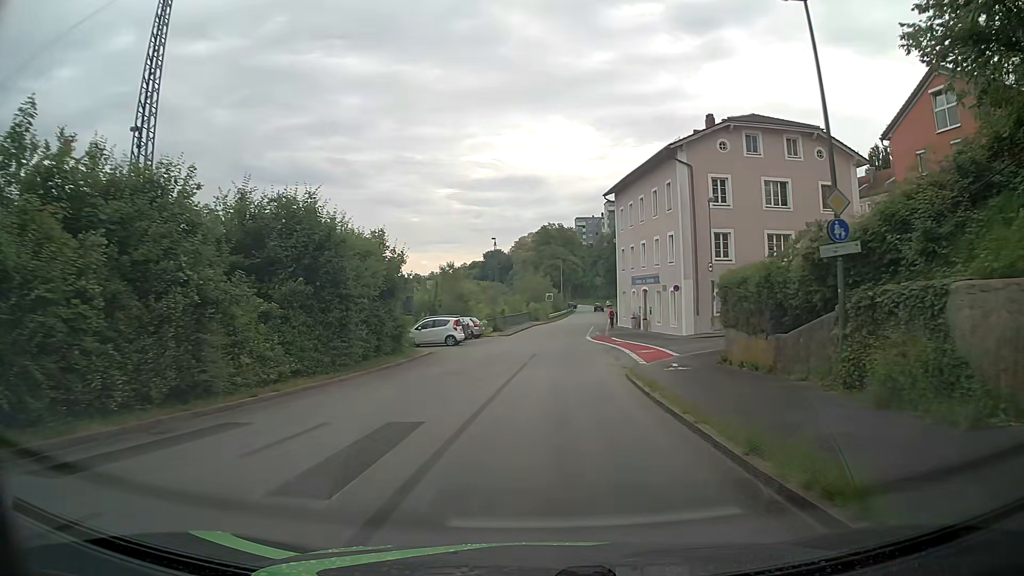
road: residential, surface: asphalt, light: Day
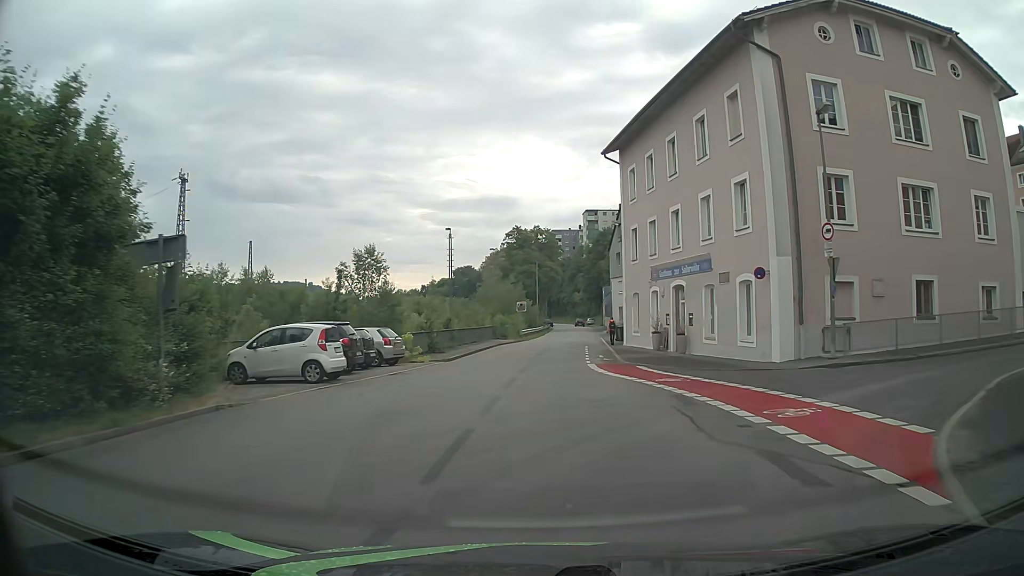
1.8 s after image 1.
(+0.4, +20.1) m; +3°
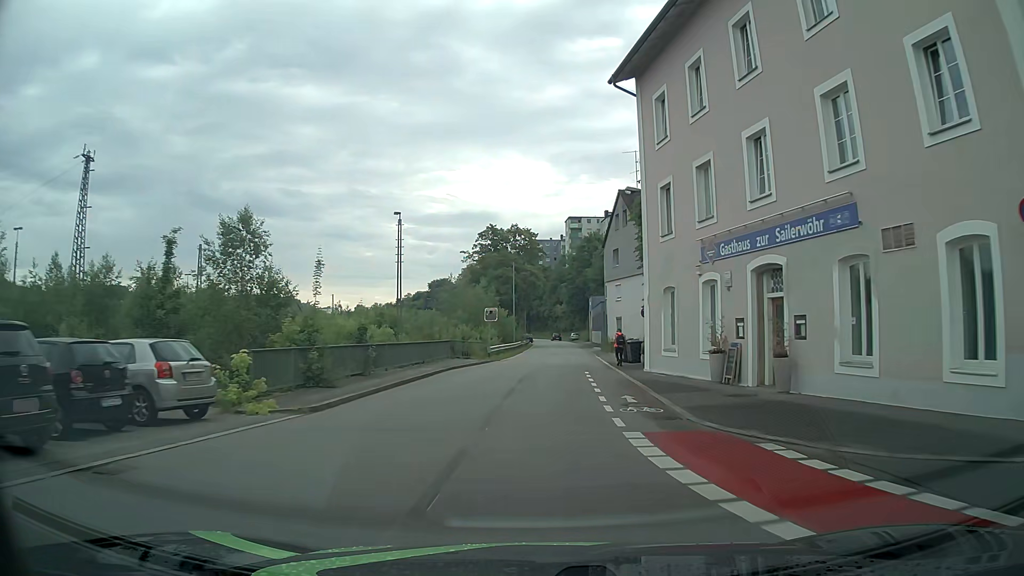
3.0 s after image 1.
(+0.1, +14.4) m; +1°
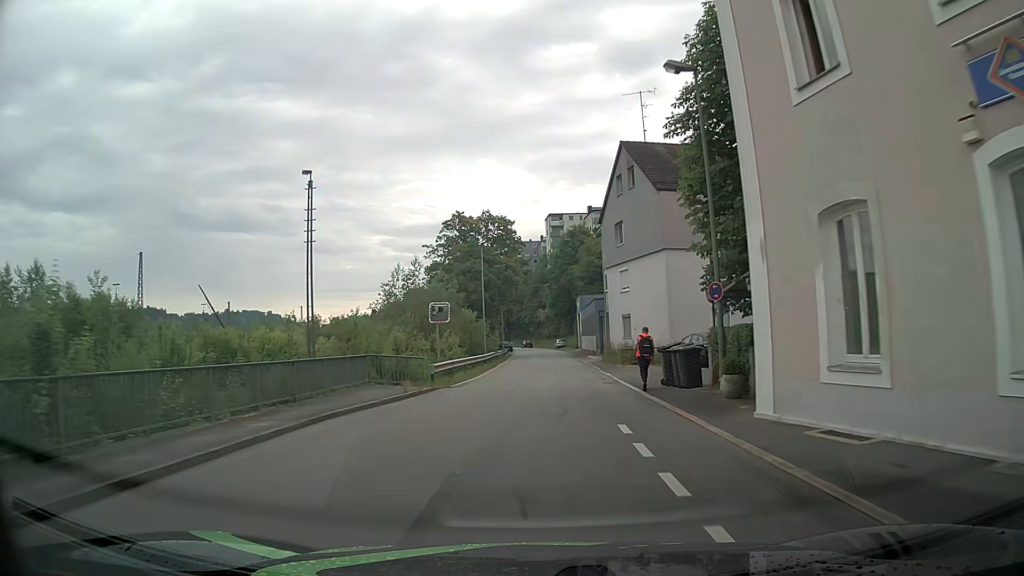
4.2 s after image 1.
(+0.2, +14.9) m; +2°
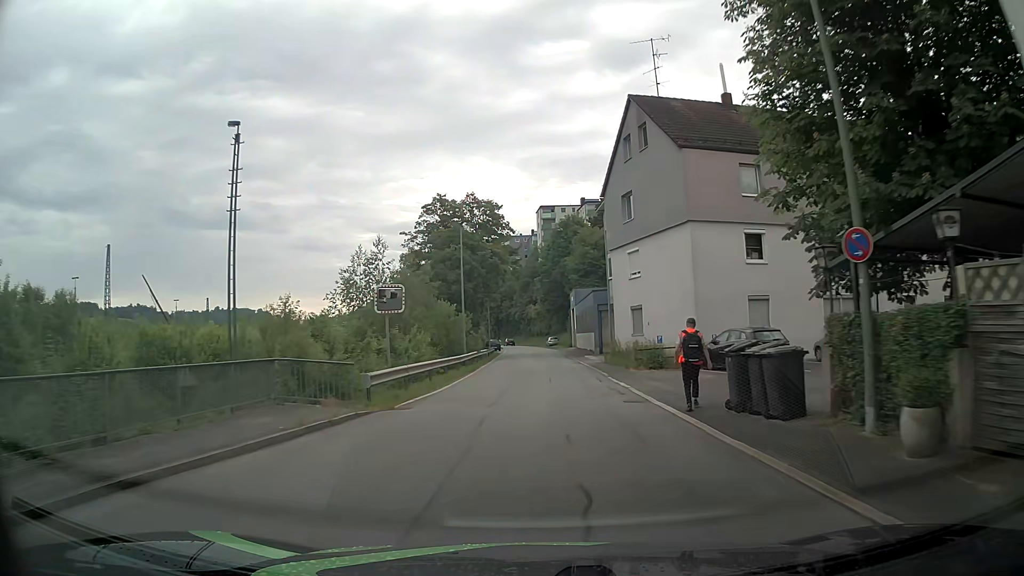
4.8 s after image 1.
(0.0, +7.5) m; 0°
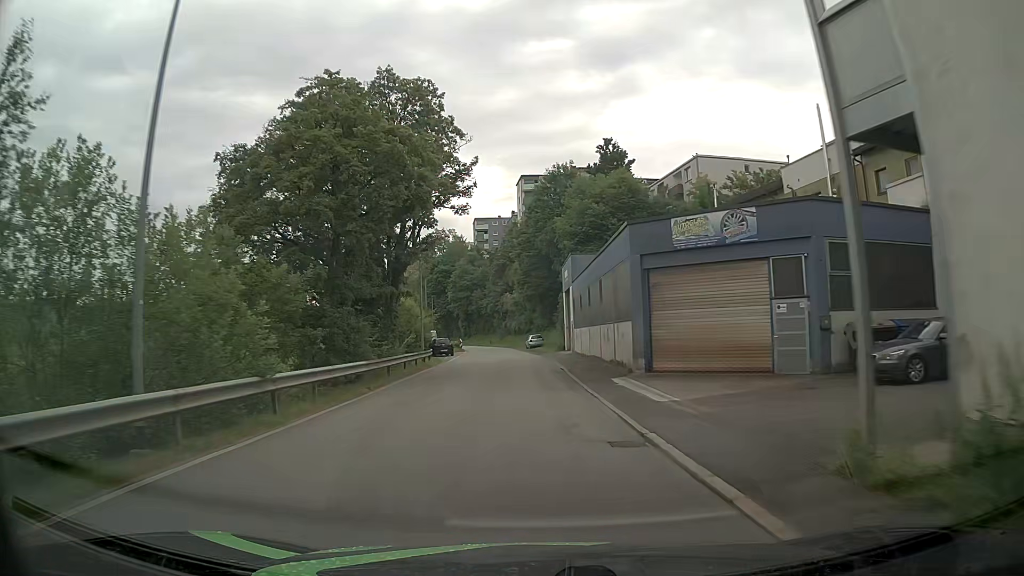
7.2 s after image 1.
(+0.7, +30.8) m; +1°
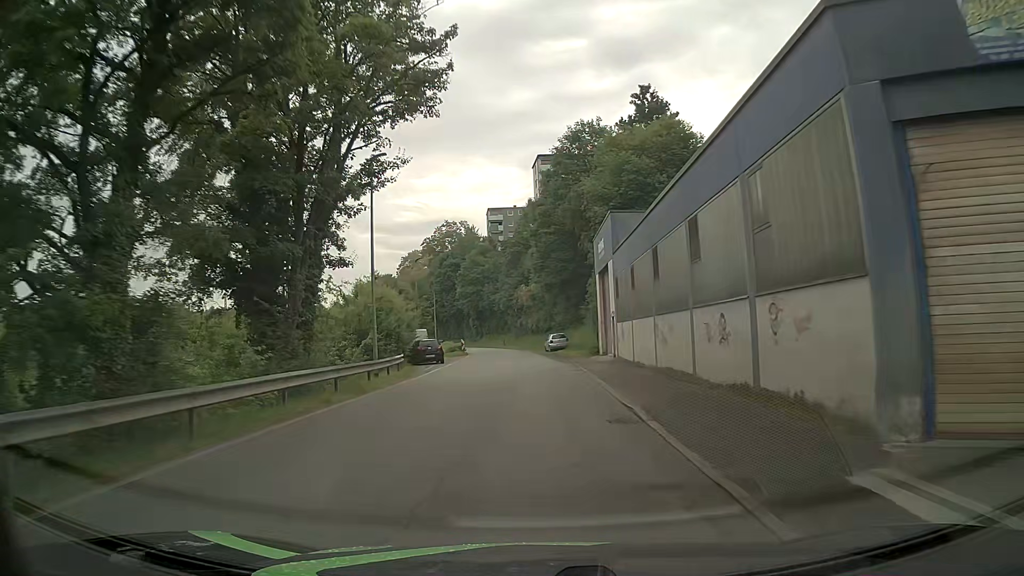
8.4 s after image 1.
(-0.3, +15.6) m; -1°
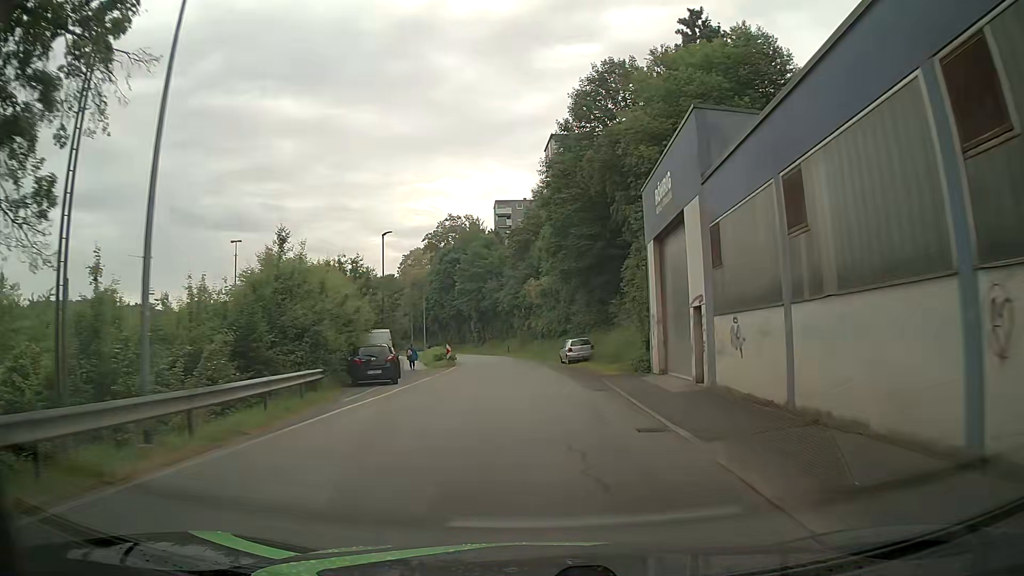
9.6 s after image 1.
(-0.2, +15.5) m; -2°
(0, +10) (0, +20) (0, +30) (-1, +40) (-1, +50) (-2, +60) (-4, +70) (-6, +80) (-8, +89) (-10, +99) m
